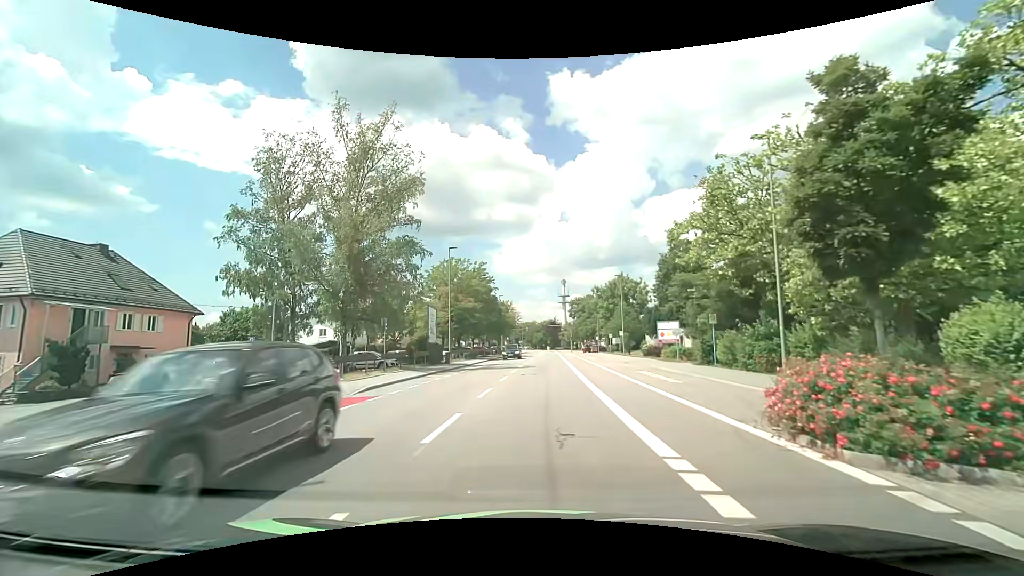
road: tertiary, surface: asphalt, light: Day
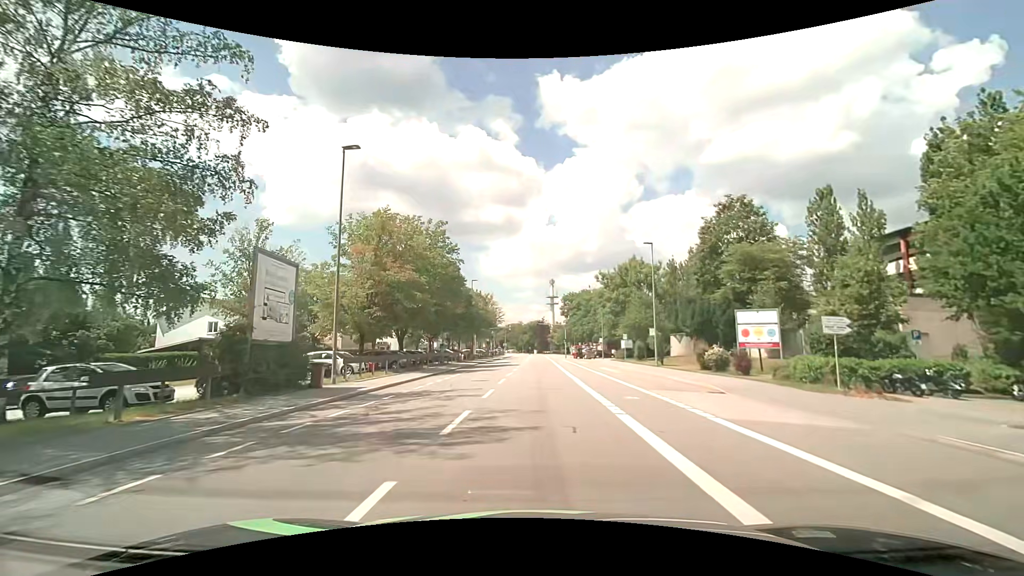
(+0.2, +23.1) m; +1°
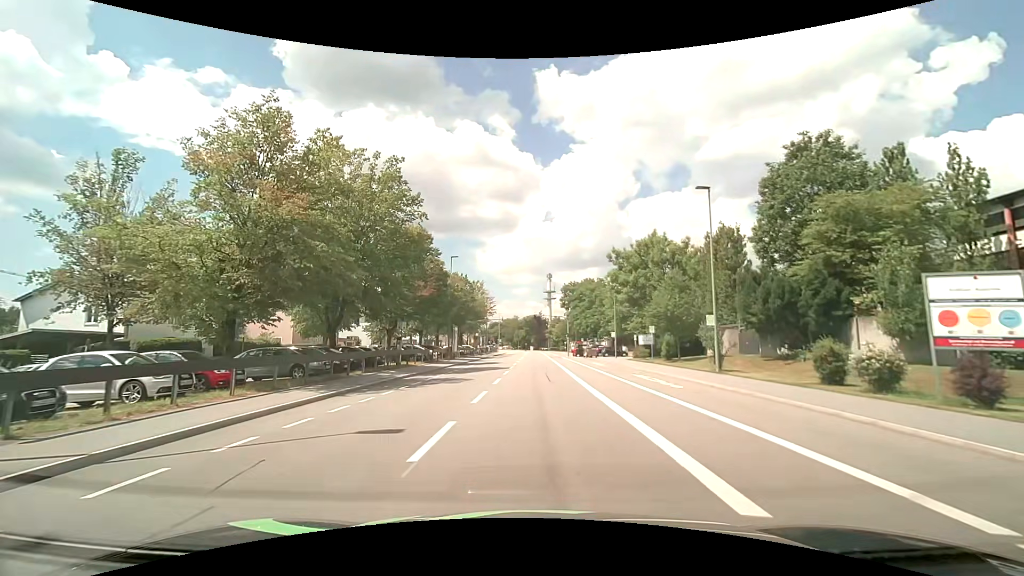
(+0.1, +14.2) m; 0°
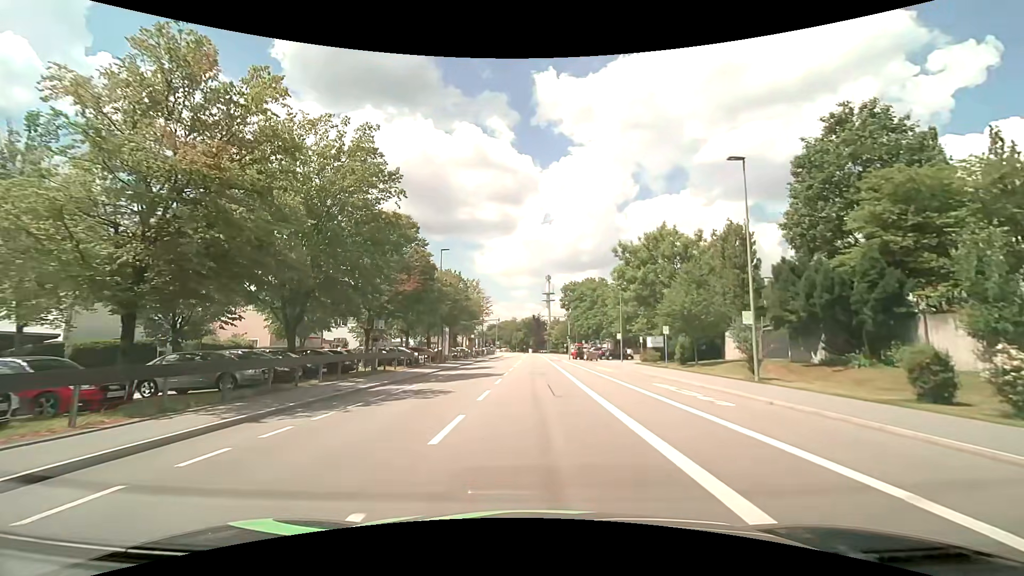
(0.0, +4.8) m; 0°
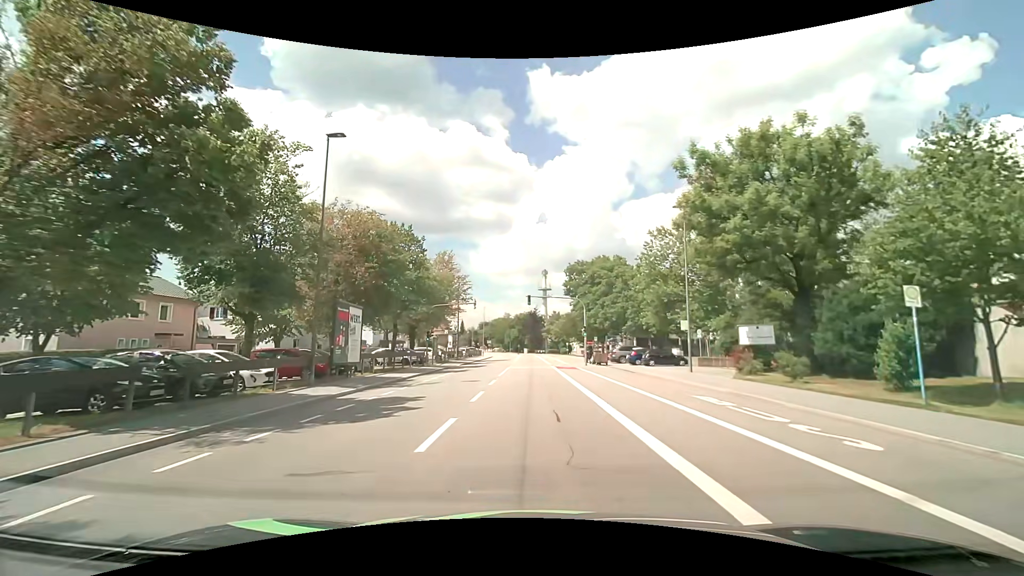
(+0.2, +24.5) m; +1°
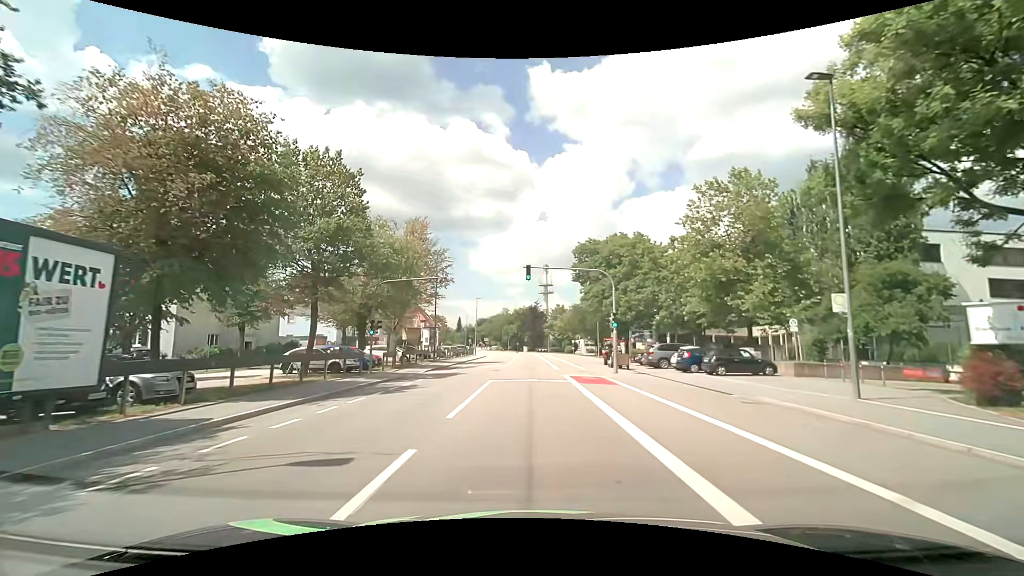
(0.0, +15.1) m; 0°
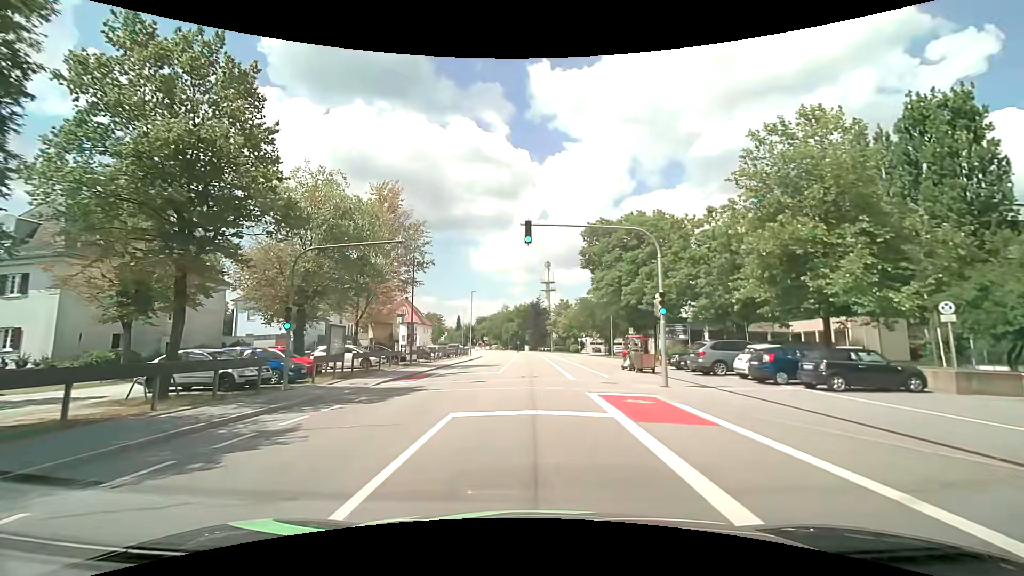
(0.0, +9.7) m; 0°
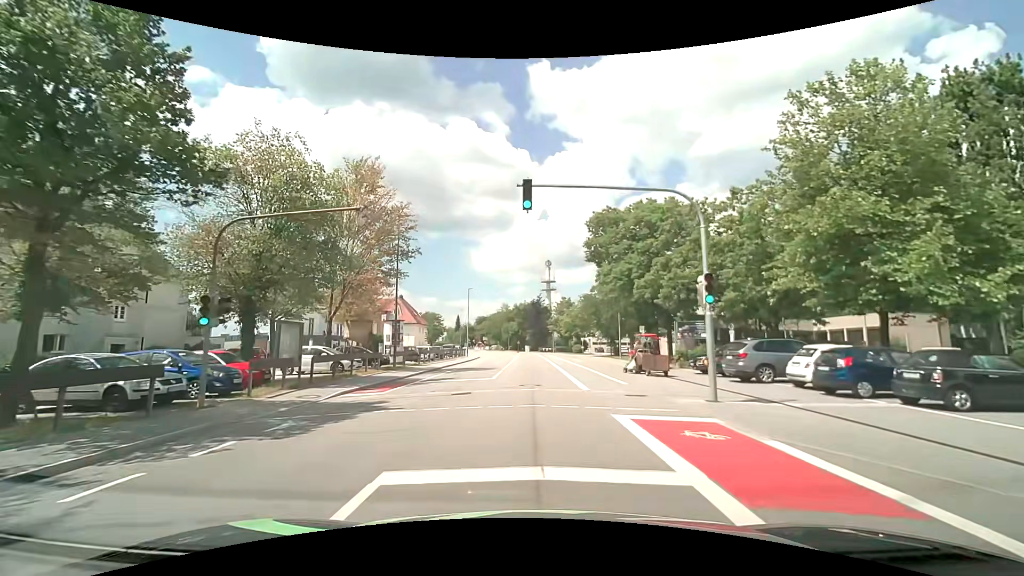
(0.0, +4.6) m; 0°
(0, +10) (0, +20) (0, +30) (0, +40) (0, +50) (0, +60) (0, +70) (0, +80) (-1, +90) (-2, +100) m
